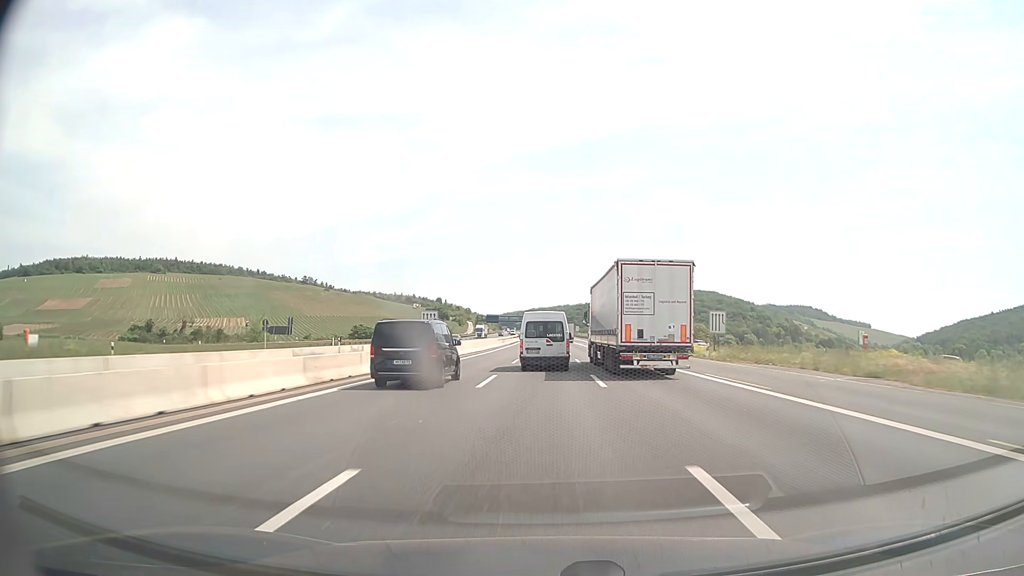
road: motorway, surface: asphalt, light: Day
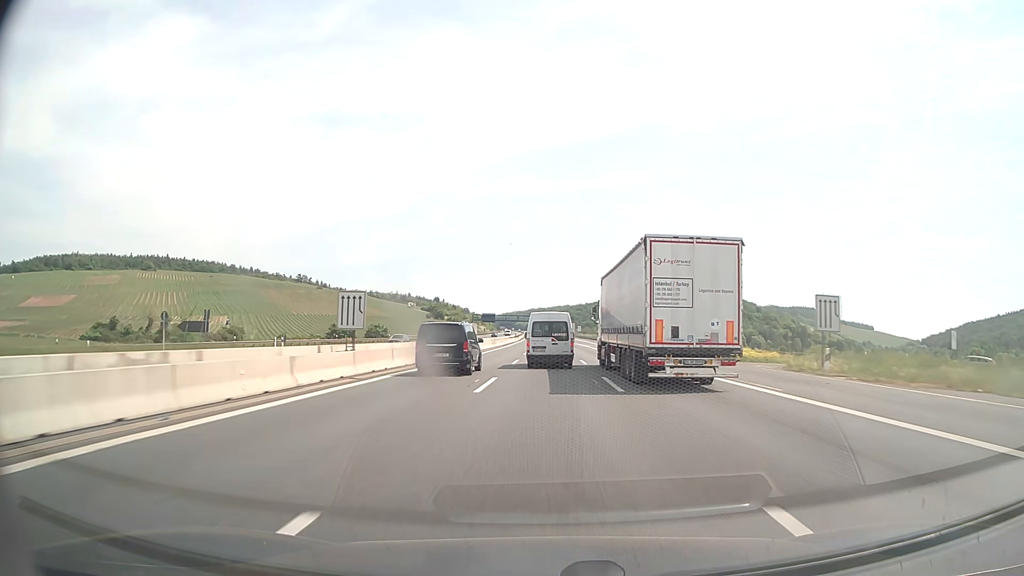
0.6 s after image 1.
(-0.1, +19.6) m; 0°
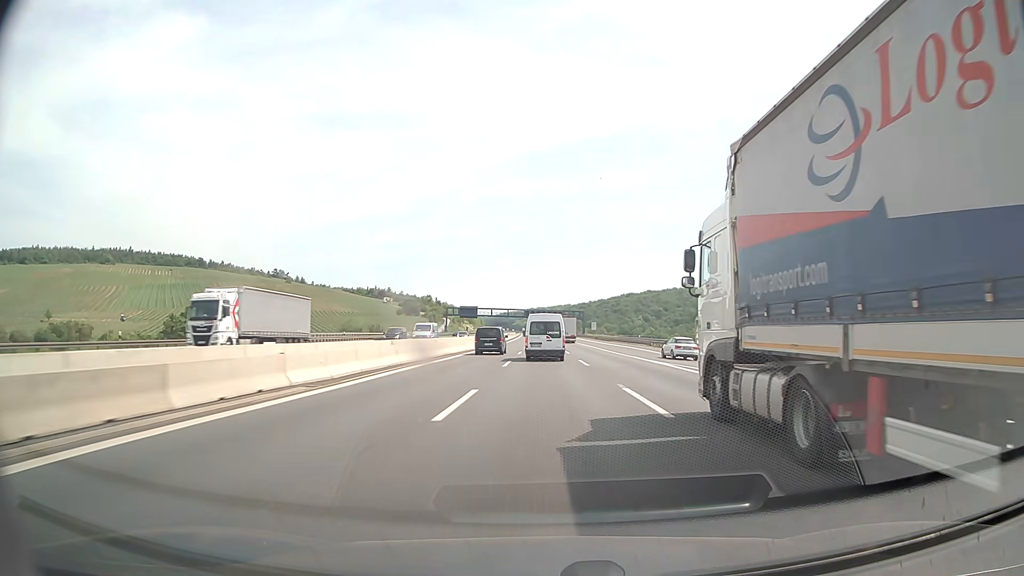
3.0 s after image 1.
(+0.3, +78.6) m; 0°
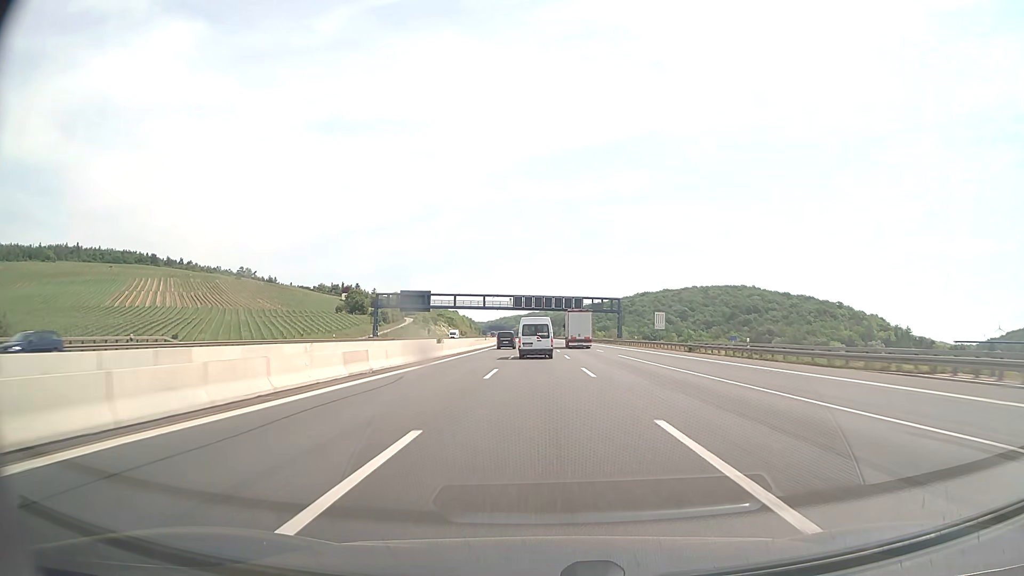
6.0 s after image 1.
(-0.2, +98.6) m; 0°
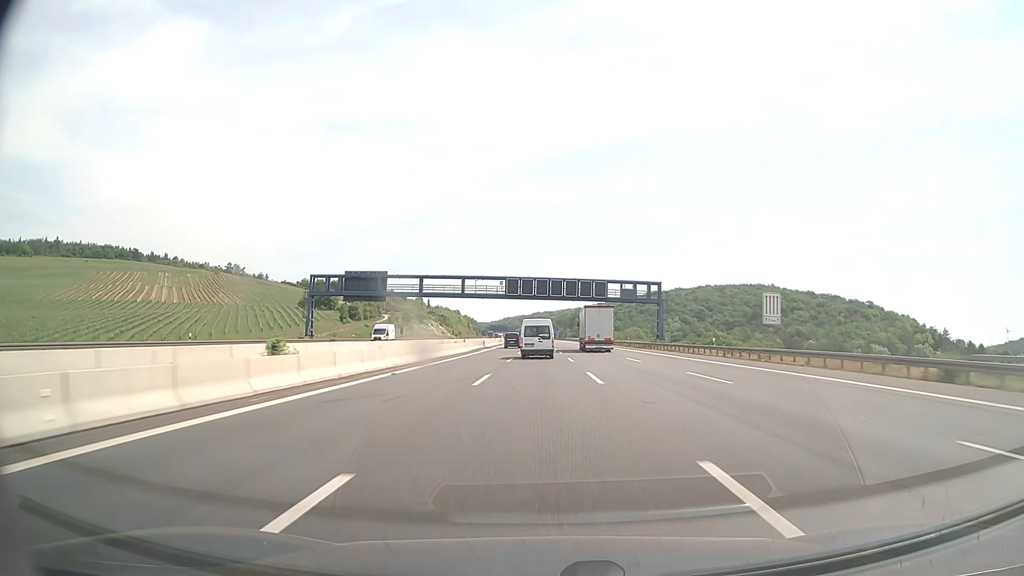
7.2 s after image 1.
(-0.1, +39.5) m; 0°
(0, +10) (0, +20) (0, +30) (0, +40) (0, +50) (0, +60) (0, +70) (0, +80) (0, +90) (0, +100) m
